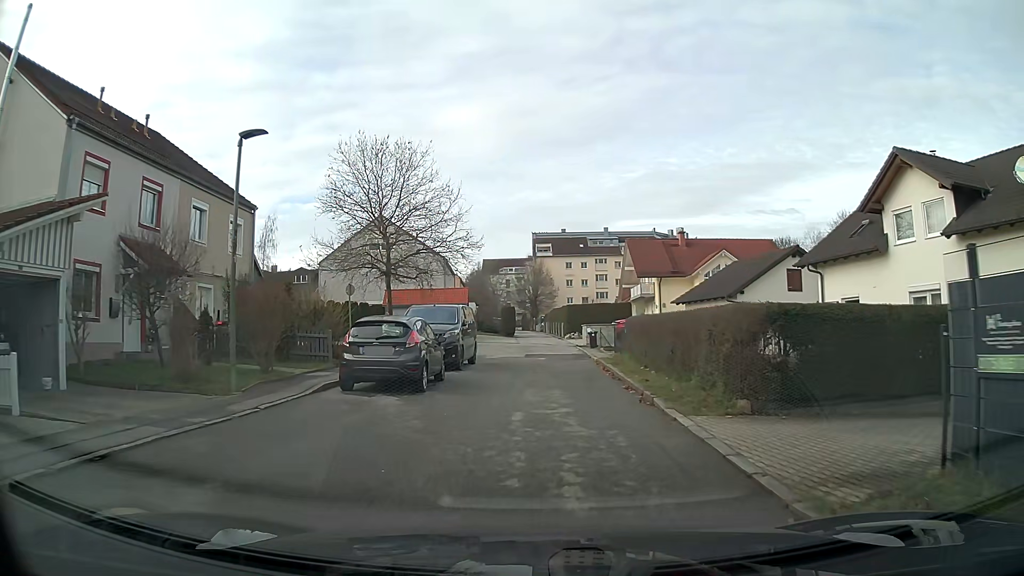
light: Day
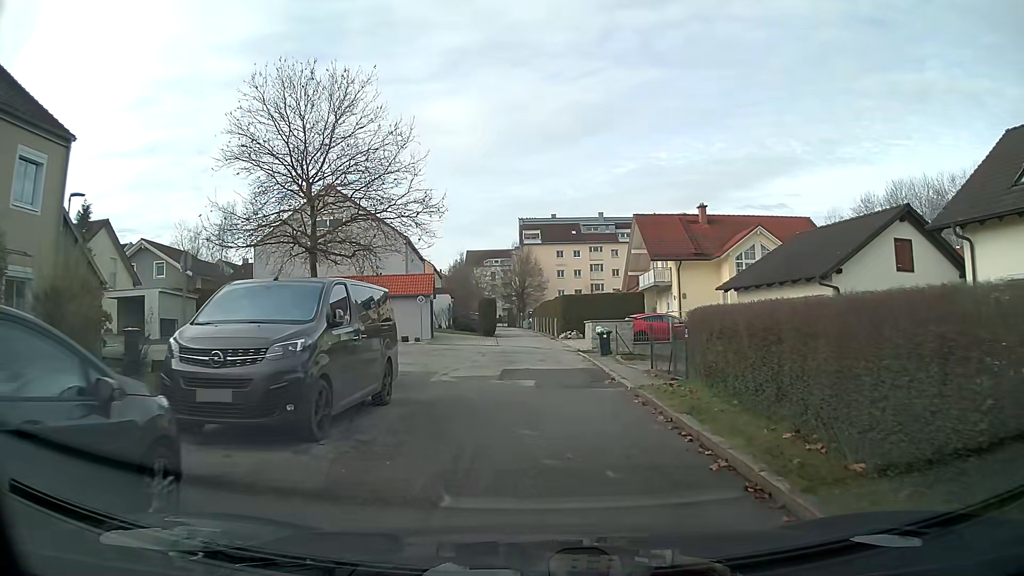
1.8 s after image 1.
(+0.1, +11.6) m; +1°
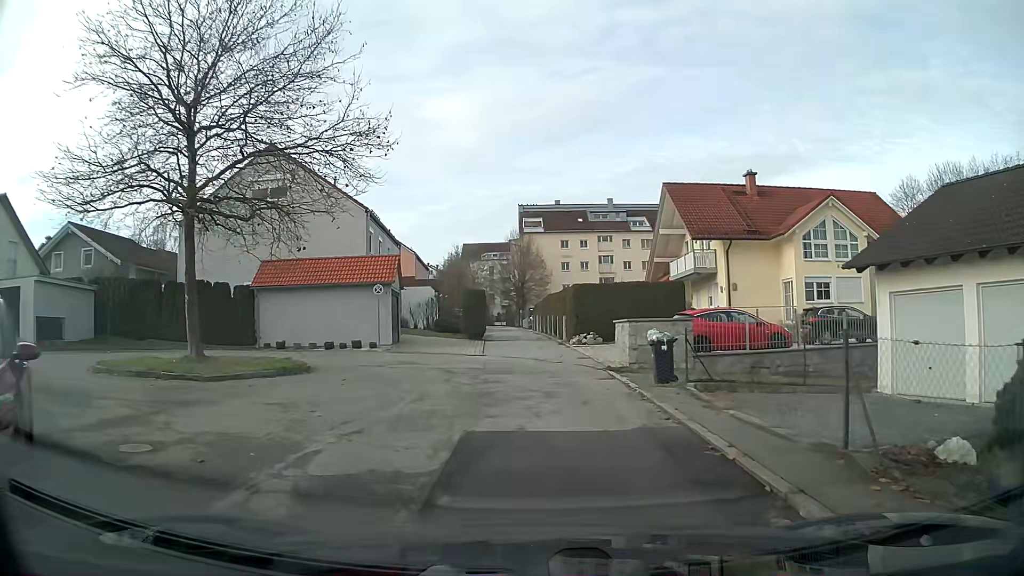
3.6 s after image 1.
(0.0, +10.8) m; 0°
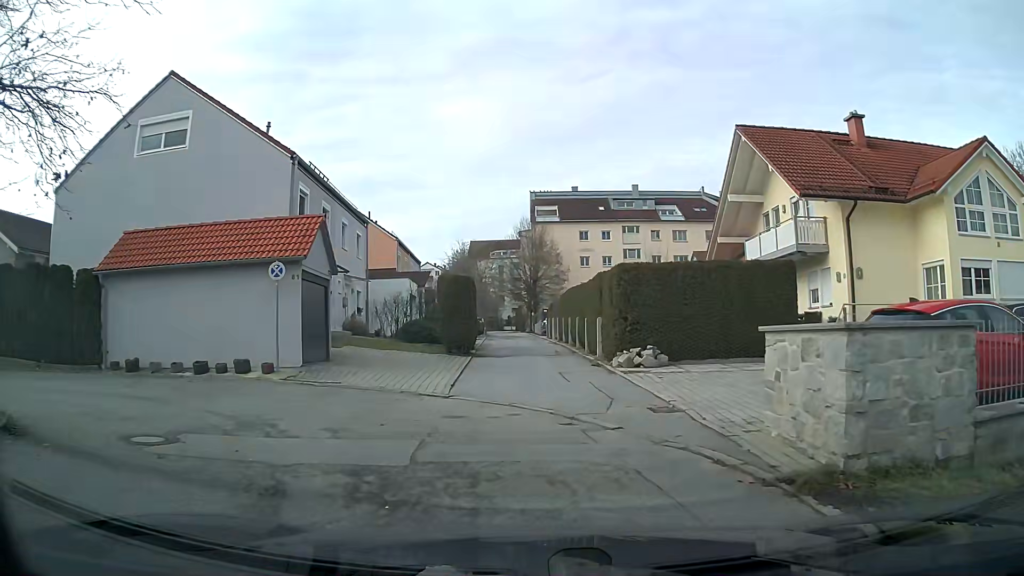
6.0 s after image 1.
(-0.1, +12.1) m; -2°
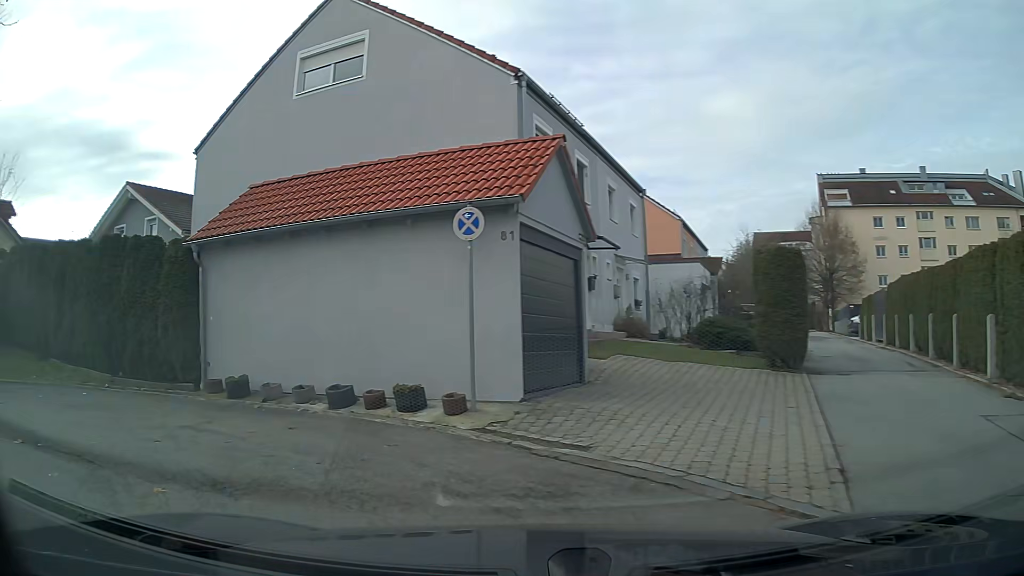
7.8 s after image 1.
(-1.6, +7.4) m; -30°
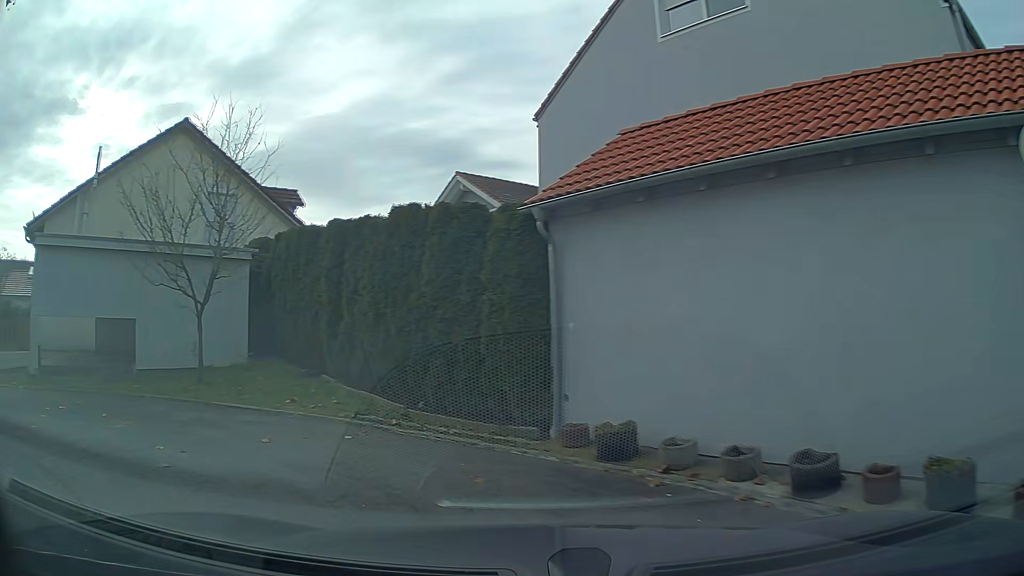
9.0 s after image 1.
(-1.1, +4.4) m; -30°
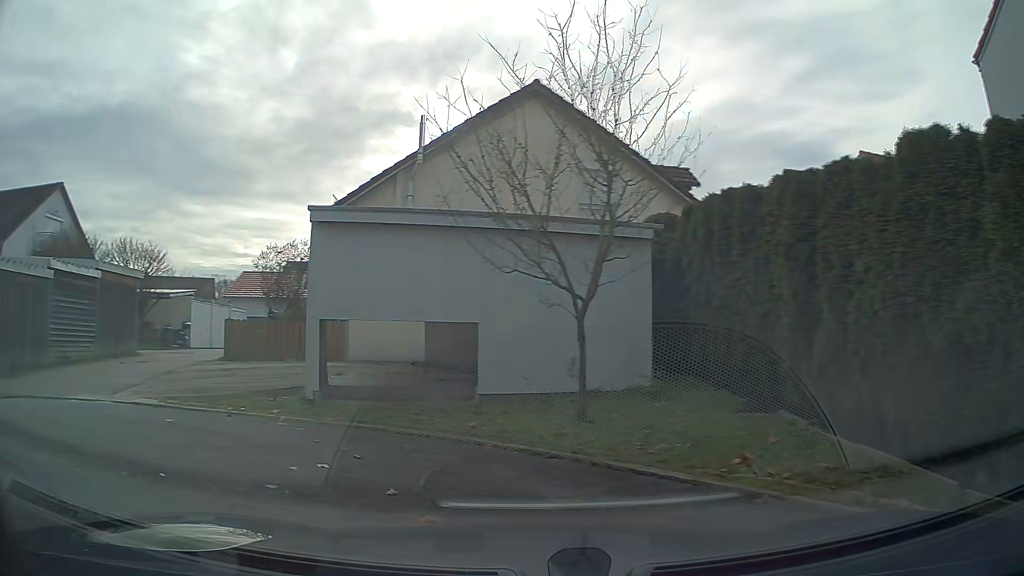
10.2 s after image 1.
(-1.2, +4.2) m; -32°
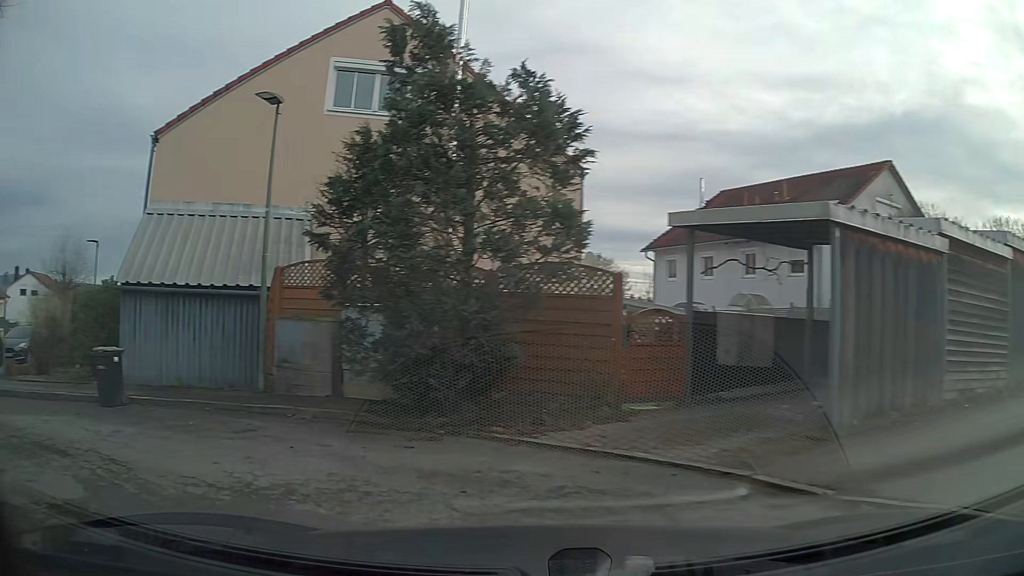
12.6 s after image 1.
(-4.7, +6.2) m; -73°
(-6, +6) (-15, +10) (-19, +20) (-21, +29) (-23, +39) (-26, +49) (-28, +59) (-29, +68) (-32, +78) (-35, +88) m
